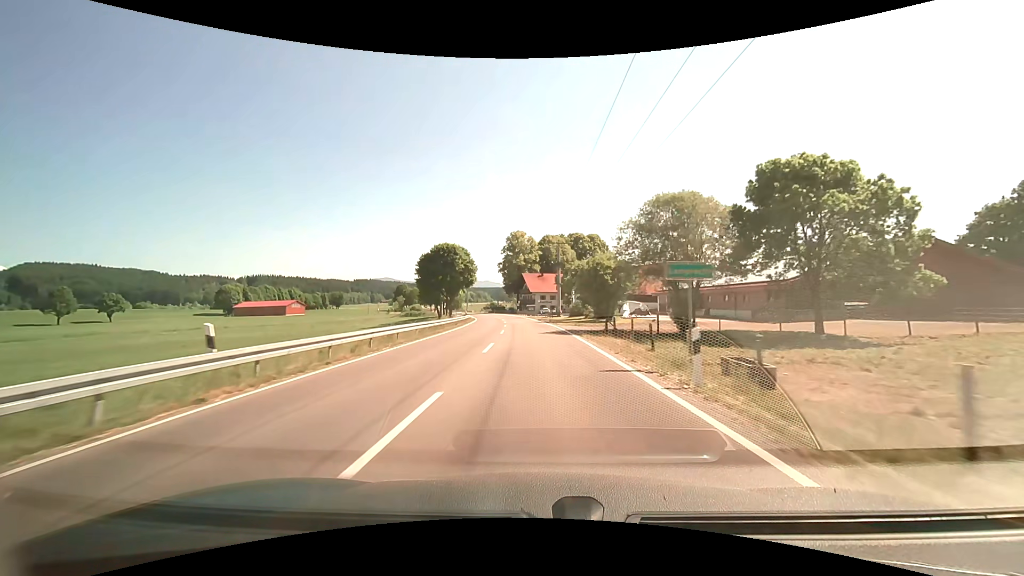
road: primary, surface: asphalt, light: Day
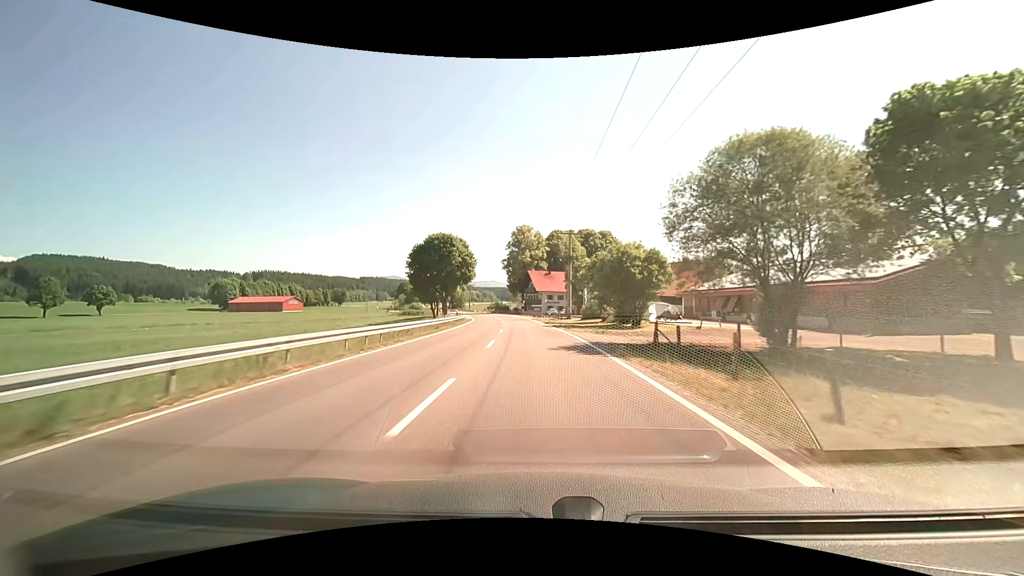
(-0.1, +10.7) m; -1°
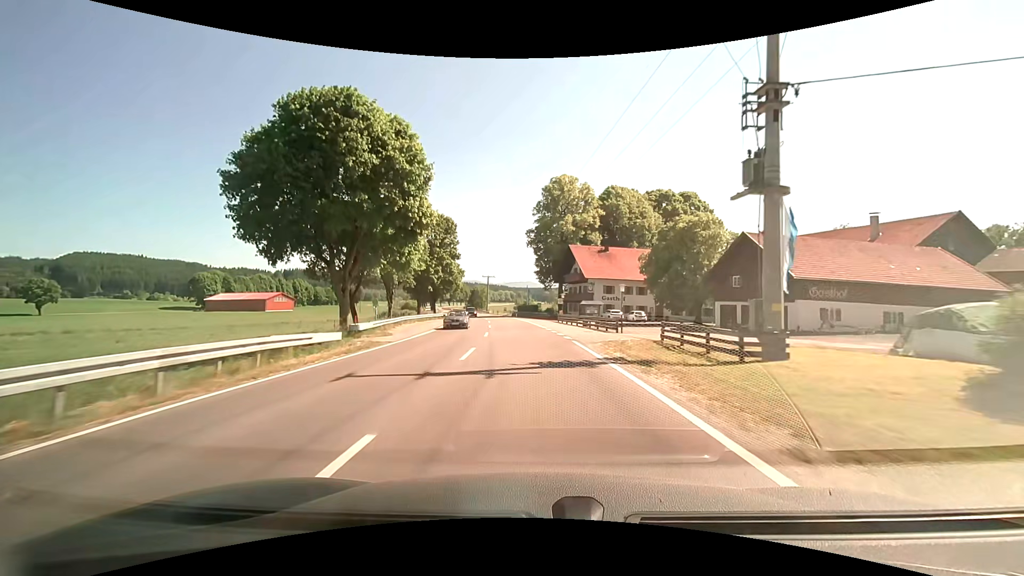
(-1.4, +52.2) m; -3°
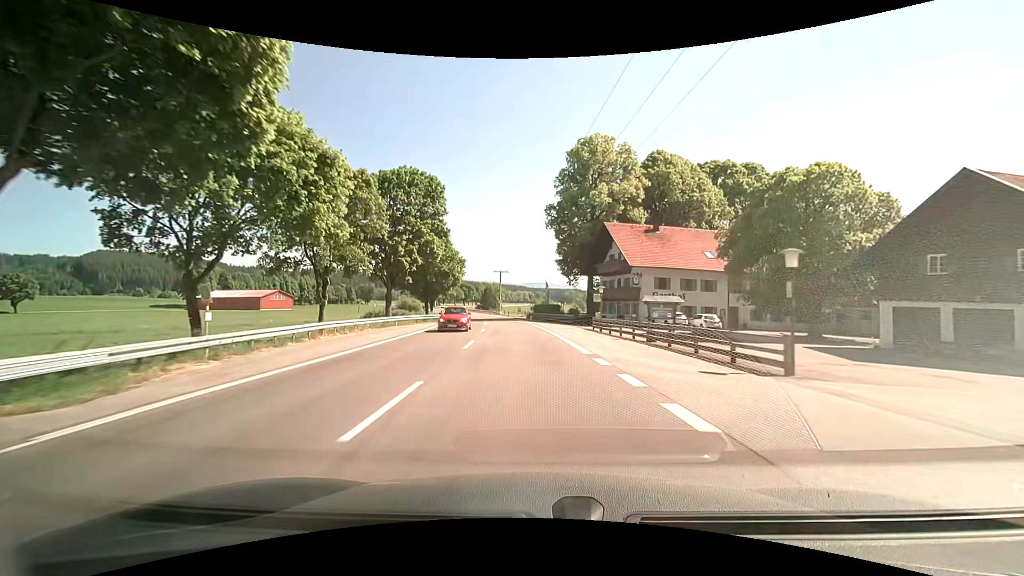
(-0.2, +20.3) m; -2°
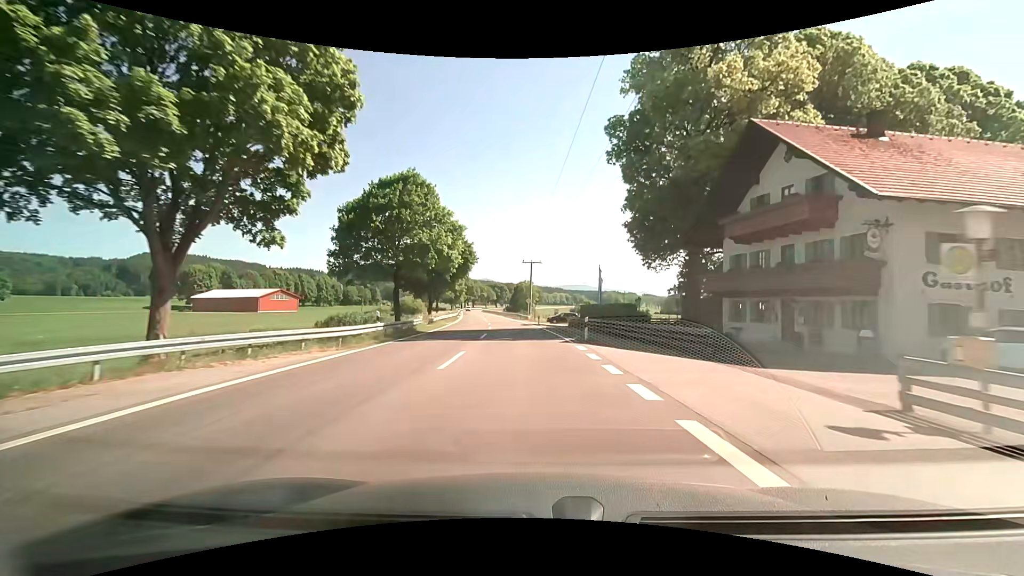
(-0.9, +30.3) m; -5°
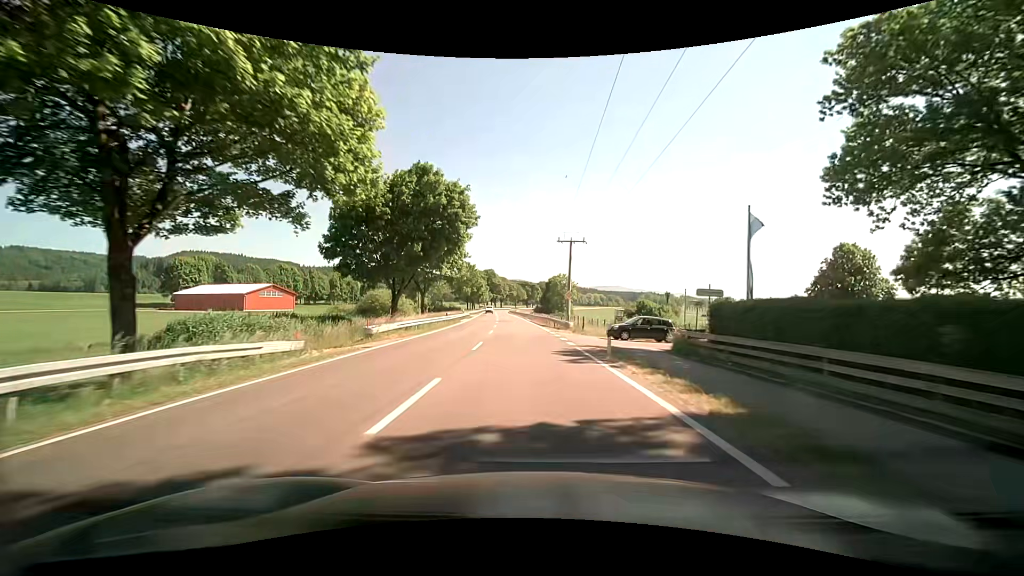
(-0.4, +29.7) m; -1°
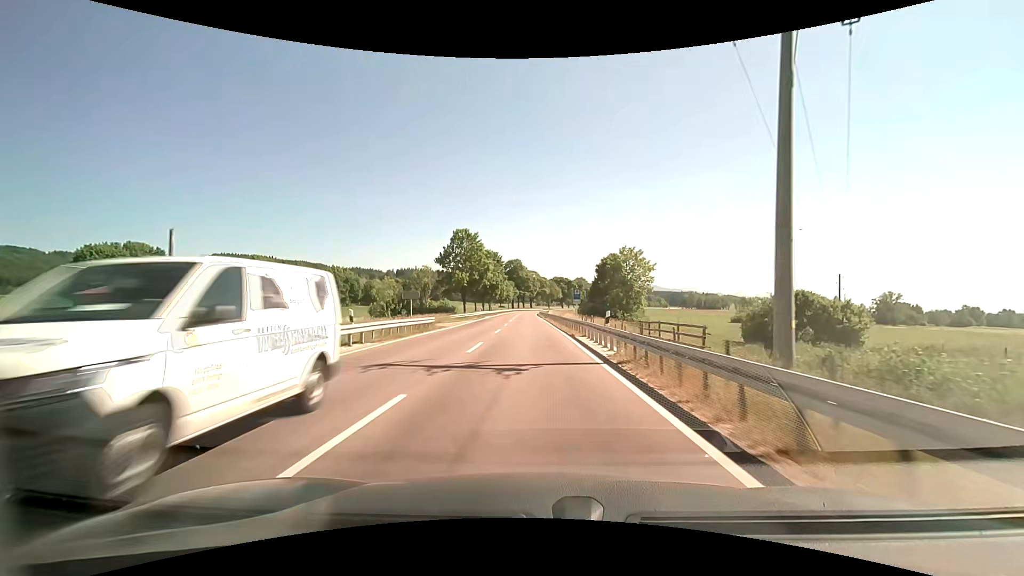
(-2.2, +49.9) m; -4°
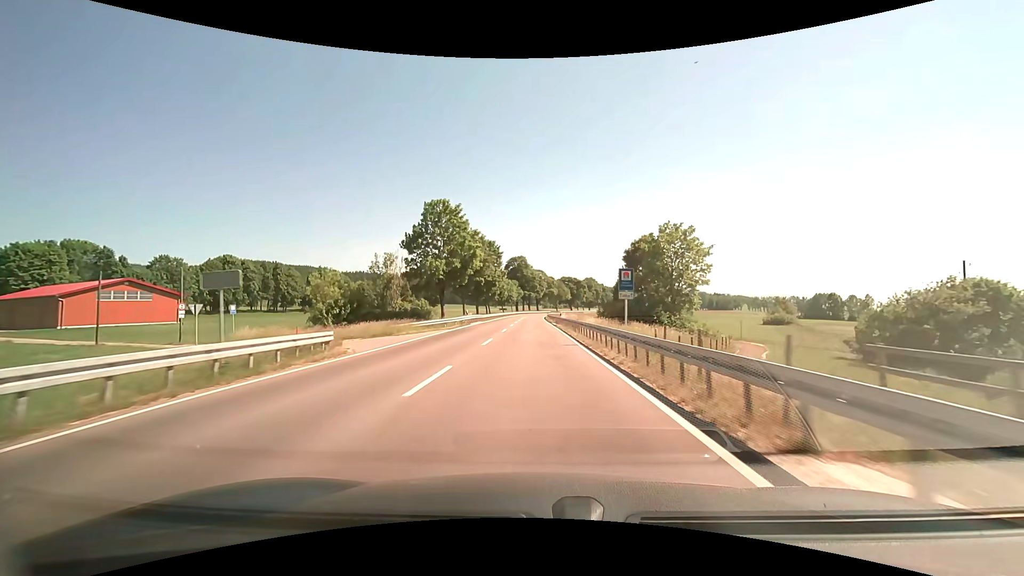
(-0.5, +20.1) m; -3°
(0, +10) (0, +20) (0, +30) (-1, +40) (-1, +50) (-1, +60) (-1, +70) (-1, +80) (-1, +90) (-1, +100) m
